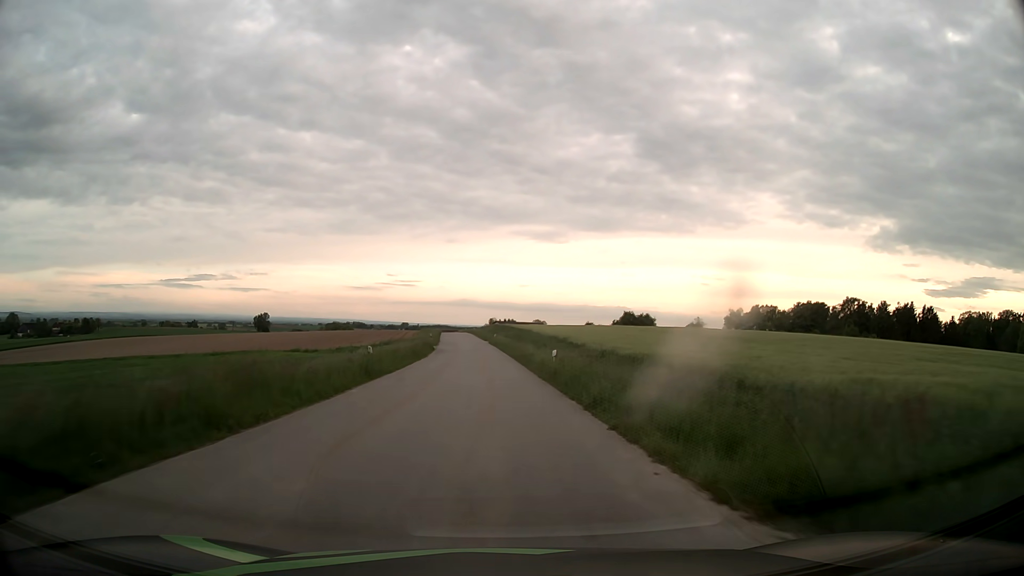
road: tertiary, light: Day
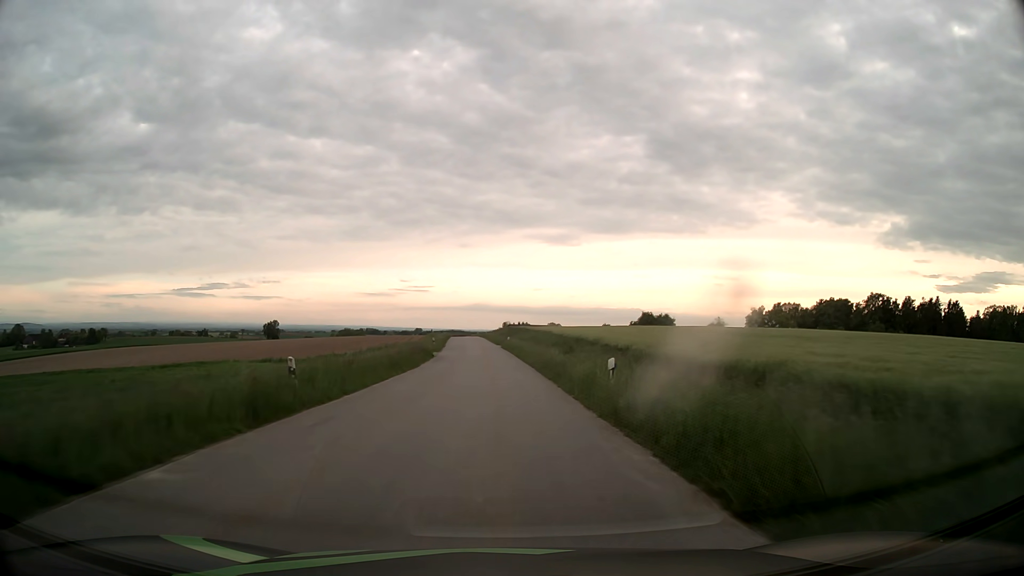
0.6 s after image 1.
(-0.1, +10.7) m; -1°
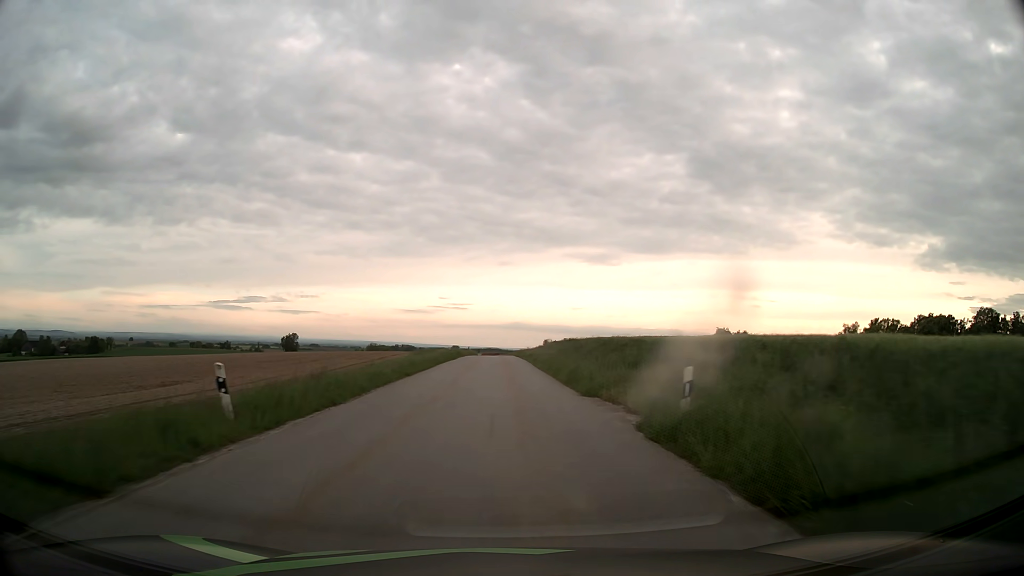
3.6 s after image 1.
(-1.9, +53.4) m; -4°
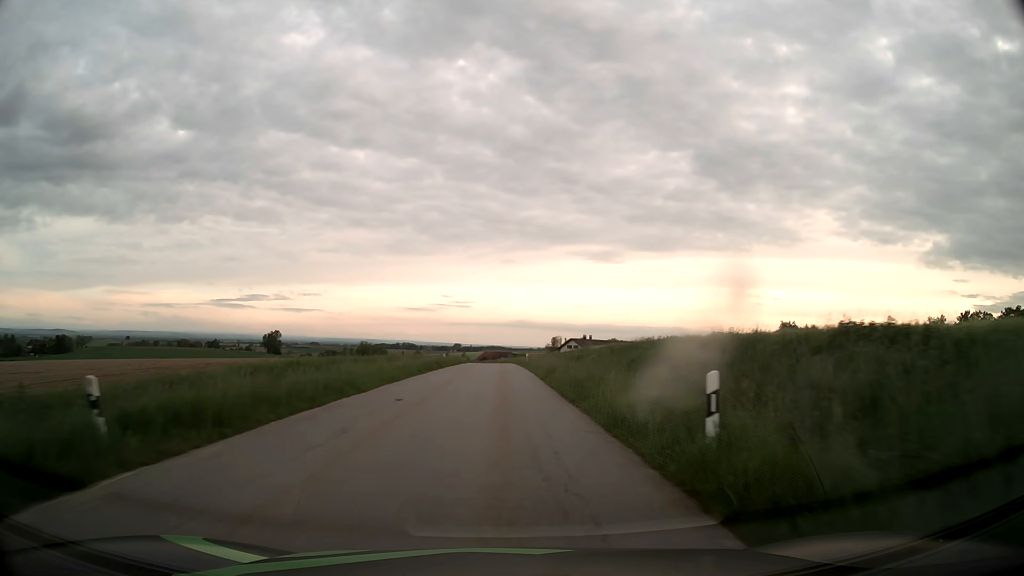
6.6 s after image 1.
(-0.1, +53.1) m; 0°
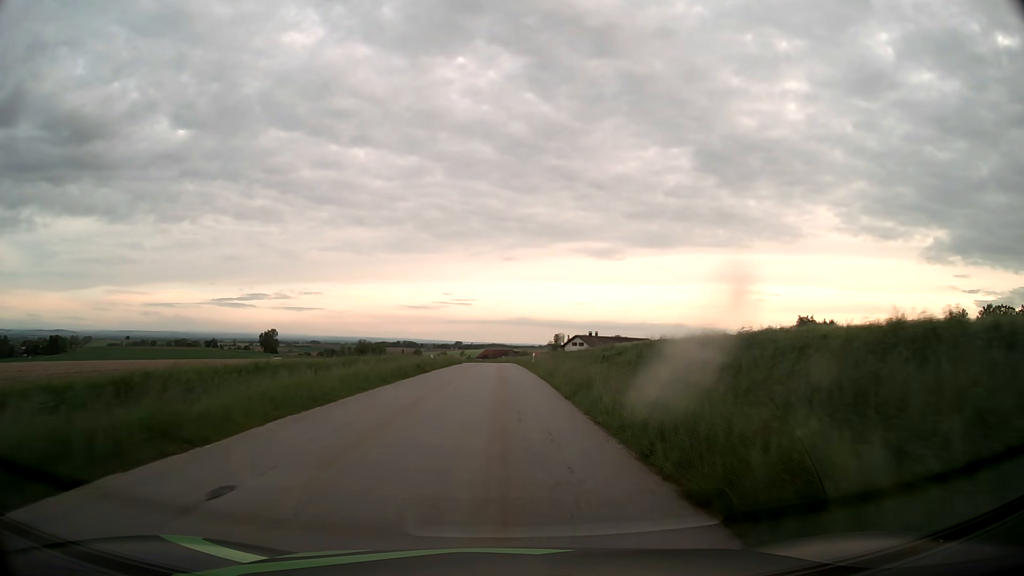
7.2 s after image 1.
(0.0, +10.7) m; 0°
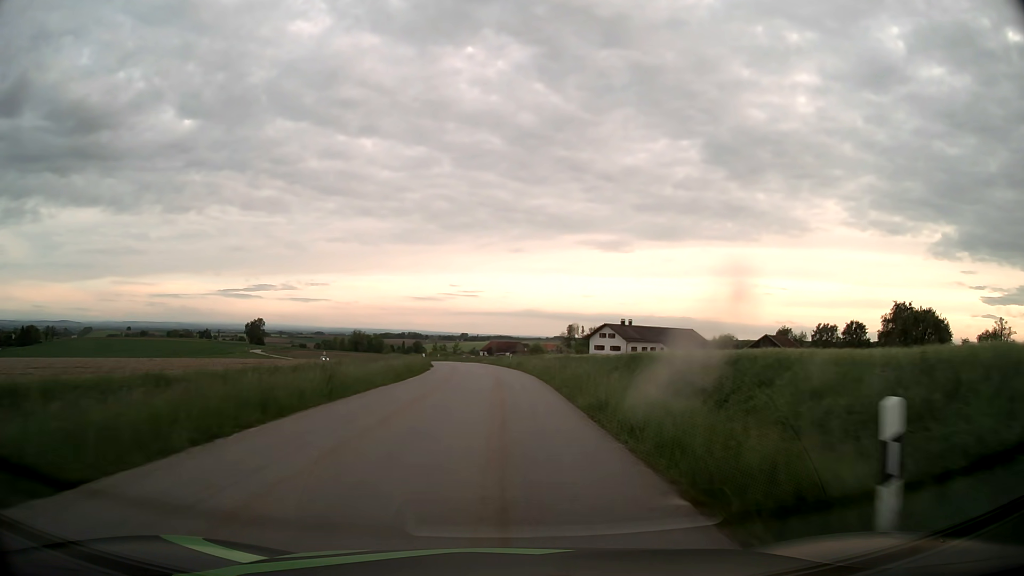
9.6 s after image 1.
(-0.2, +43.1) m; -1°
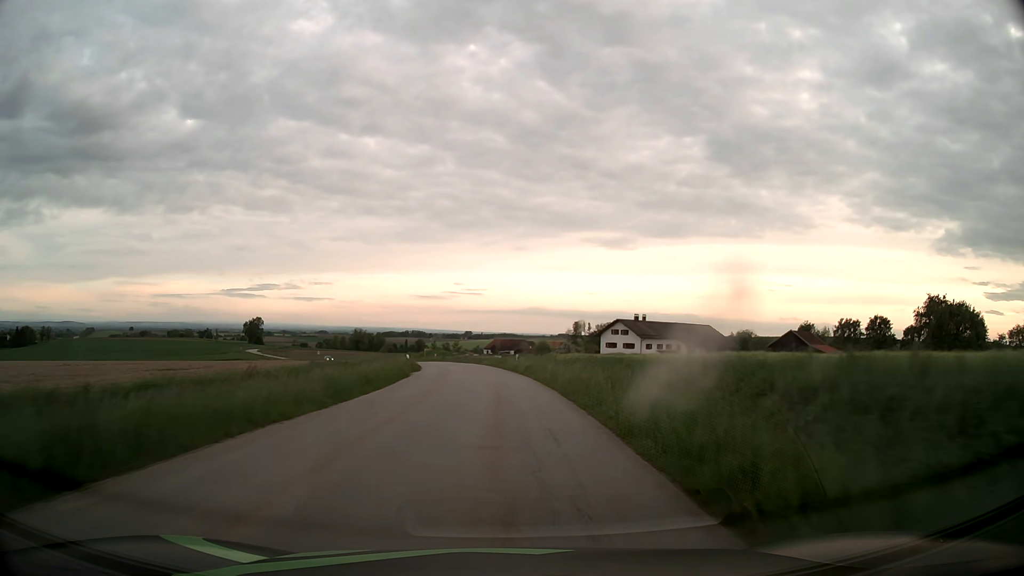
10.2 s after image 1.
(0.0, +10.8) m; 0°
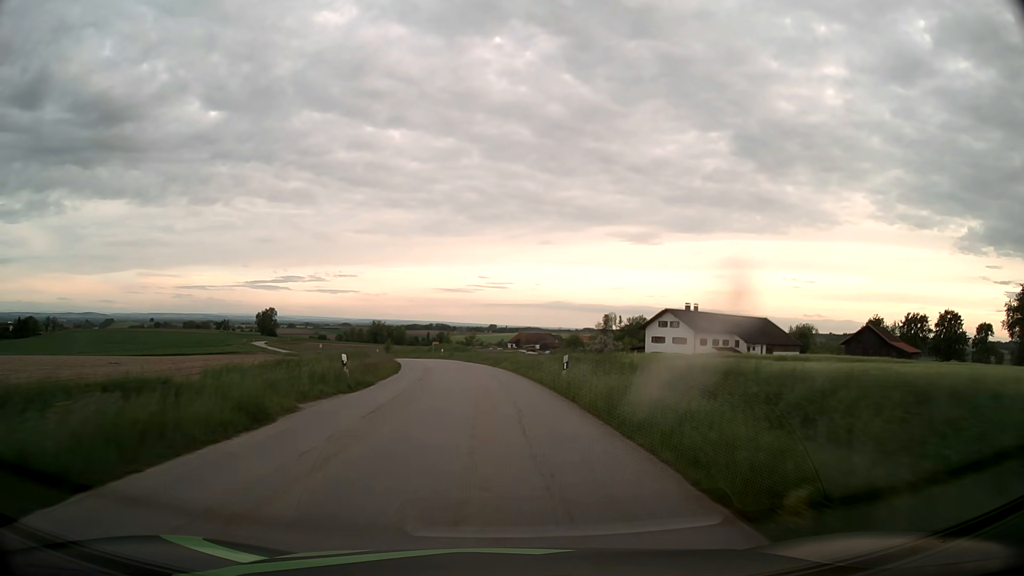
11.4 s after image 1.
(-0.4, +21.7) m; -2°
